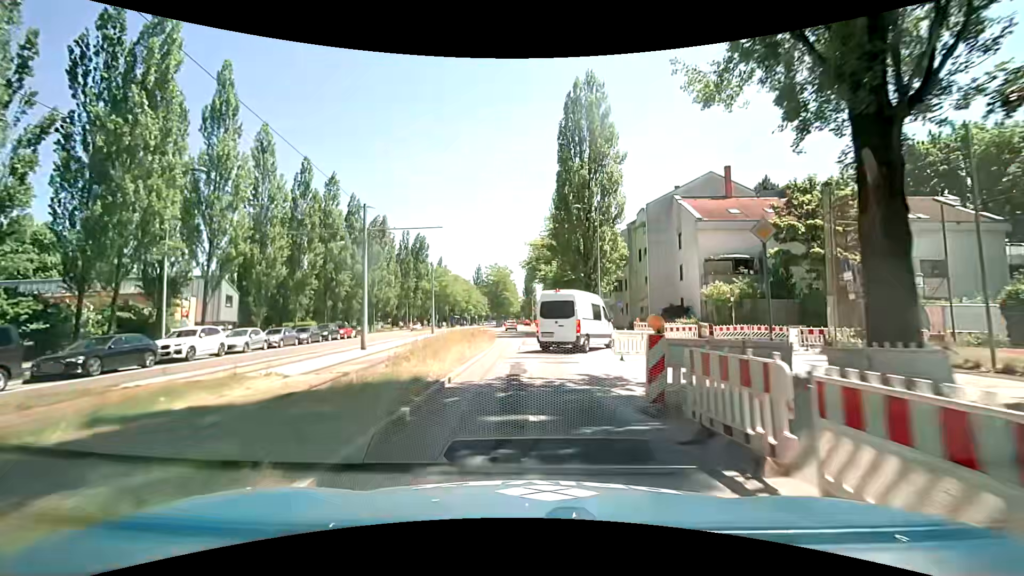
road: secondary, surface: asphalt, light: Day
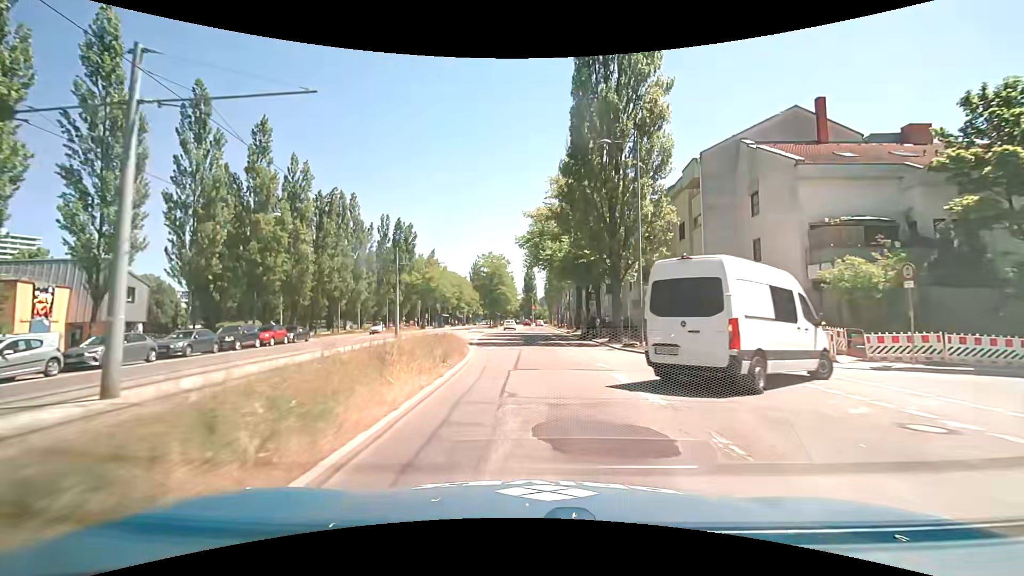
(-0.1, +14.6) m; -1°
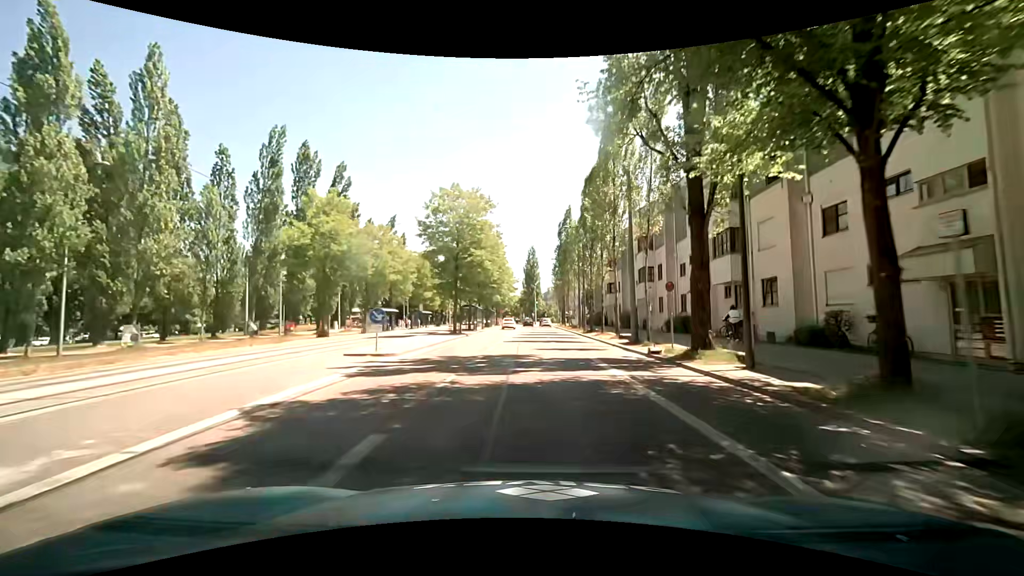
(+0.2, +38.4) m; 0°
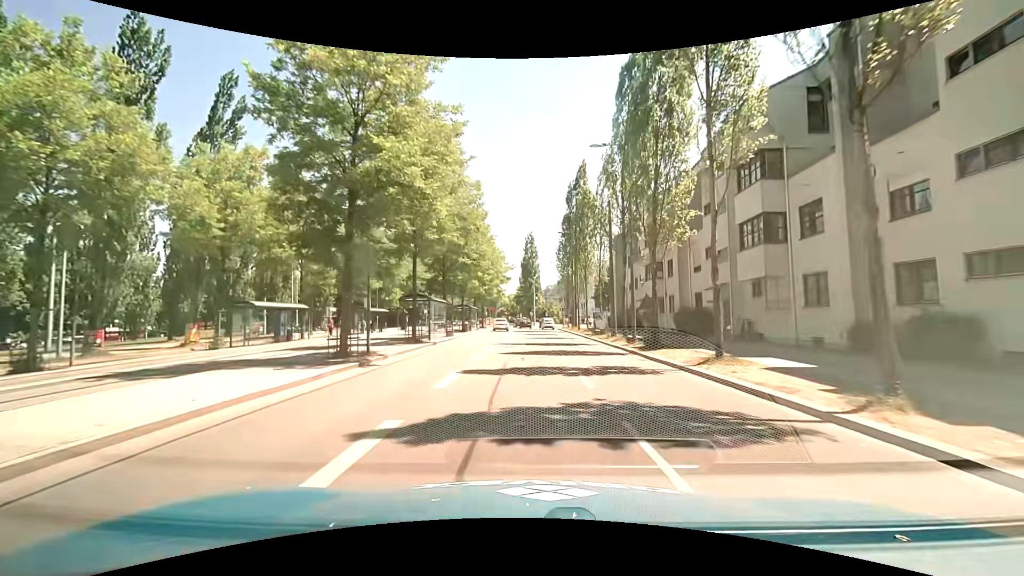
(+0.2, +23.2) m; 0°
(0, +10) (0, +20) (+1, +30) (+1, +40) (+1, +50) (+1, +60) (+1, +70) (+1, +80) (-1, +90) (-2, +100) m
